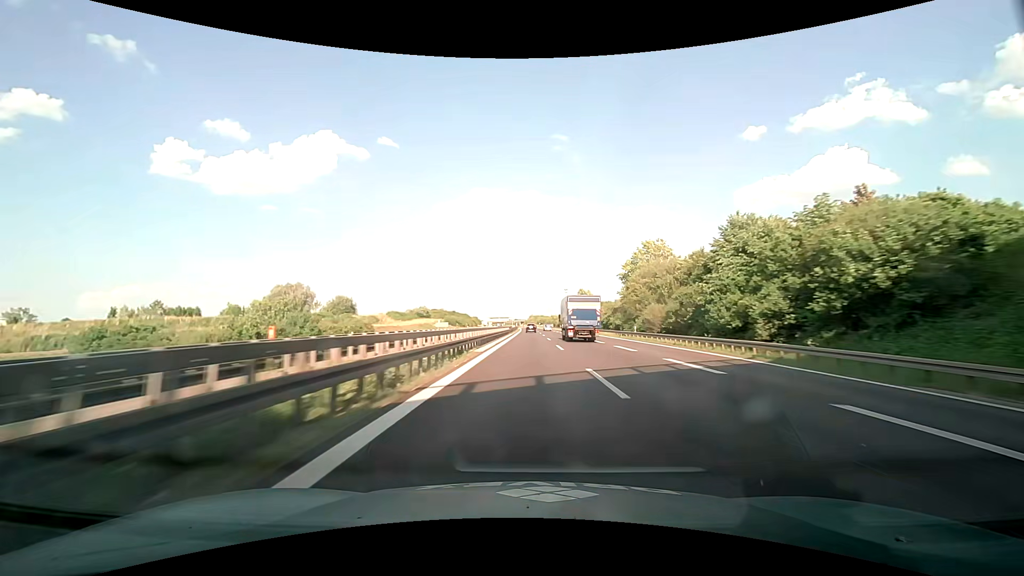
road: motorway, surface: asphalt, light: Day
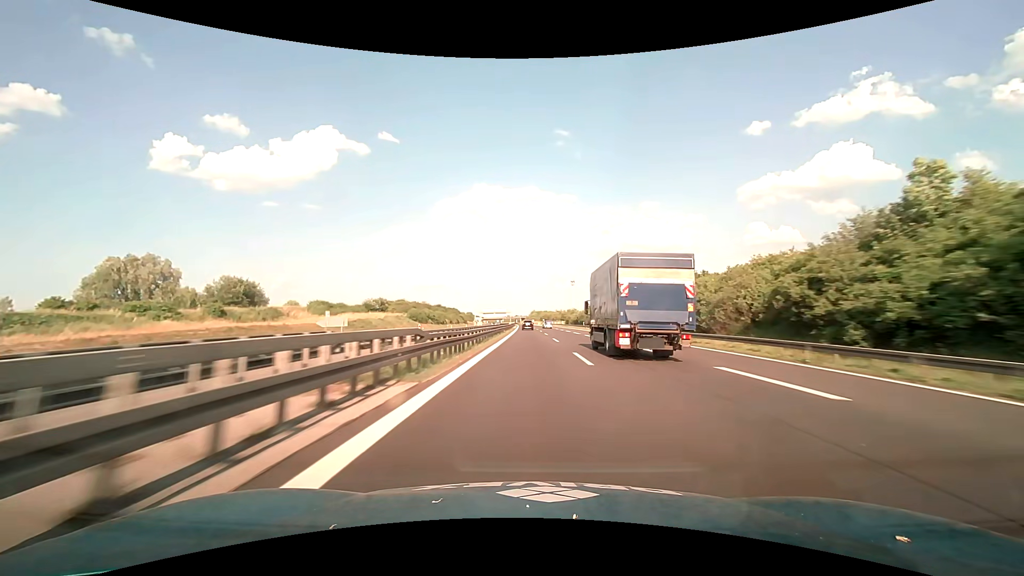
(-0.1, +66.2) m; 0°
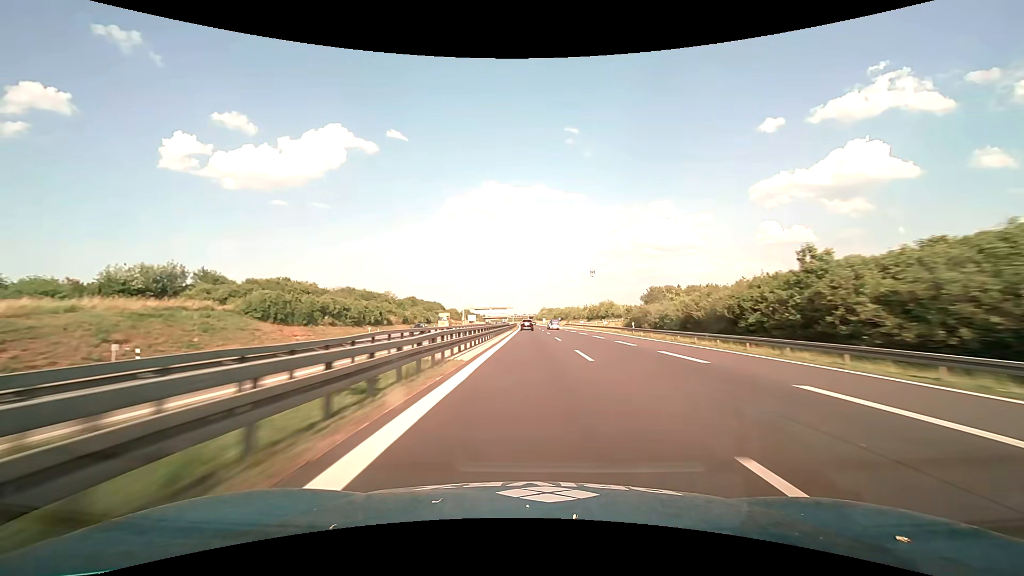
(-0.7, +88.6) m; -1°
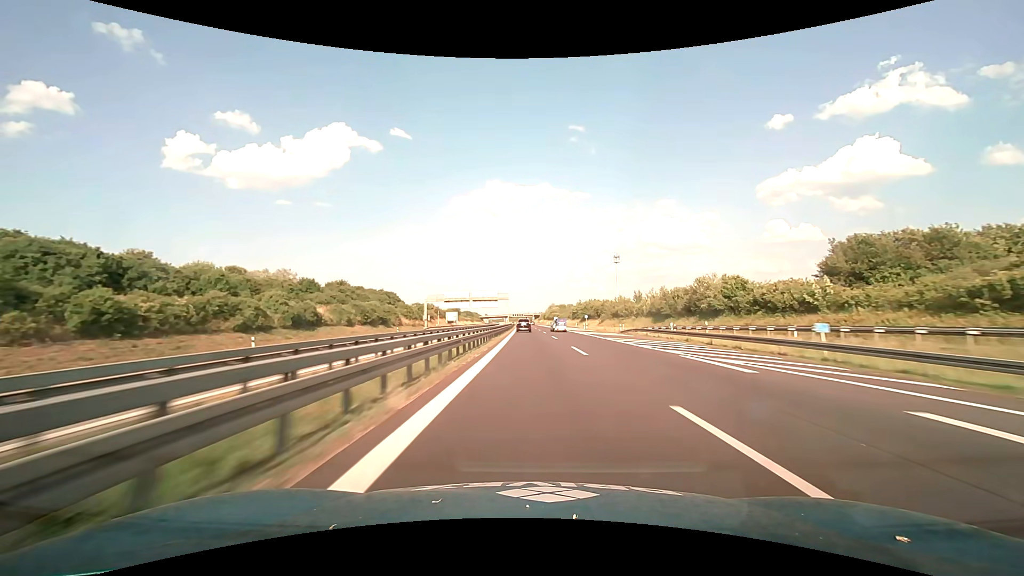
(-0.3, +87.1) m; 0°
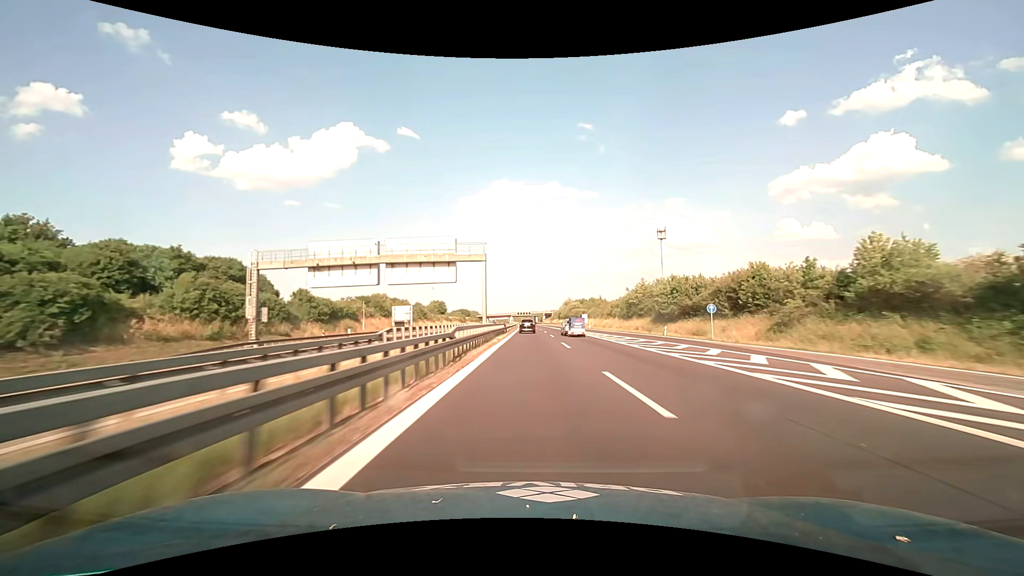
(-0.7, +84.7) m; -1°
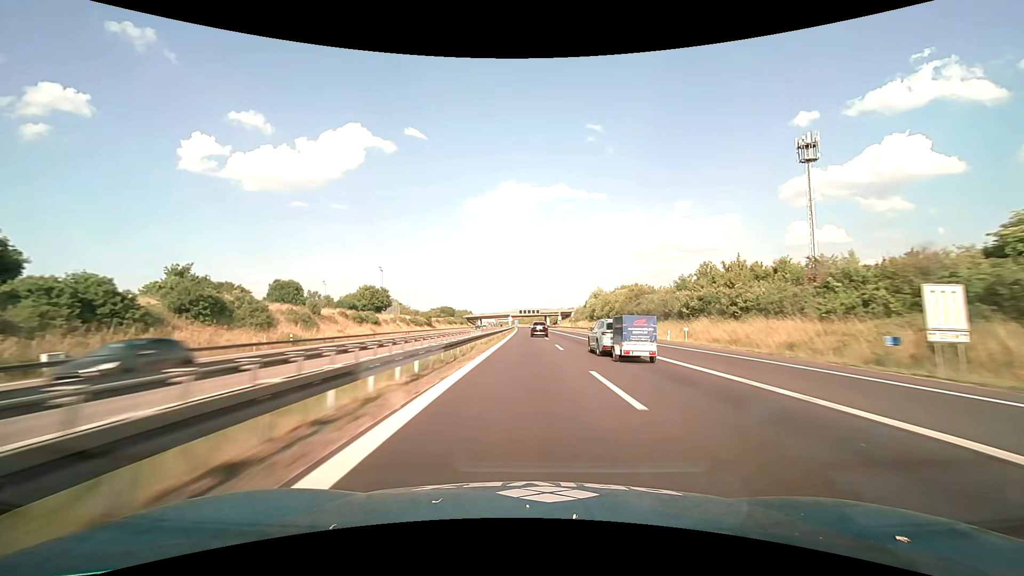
(-0.6, +108.0) m; -1°
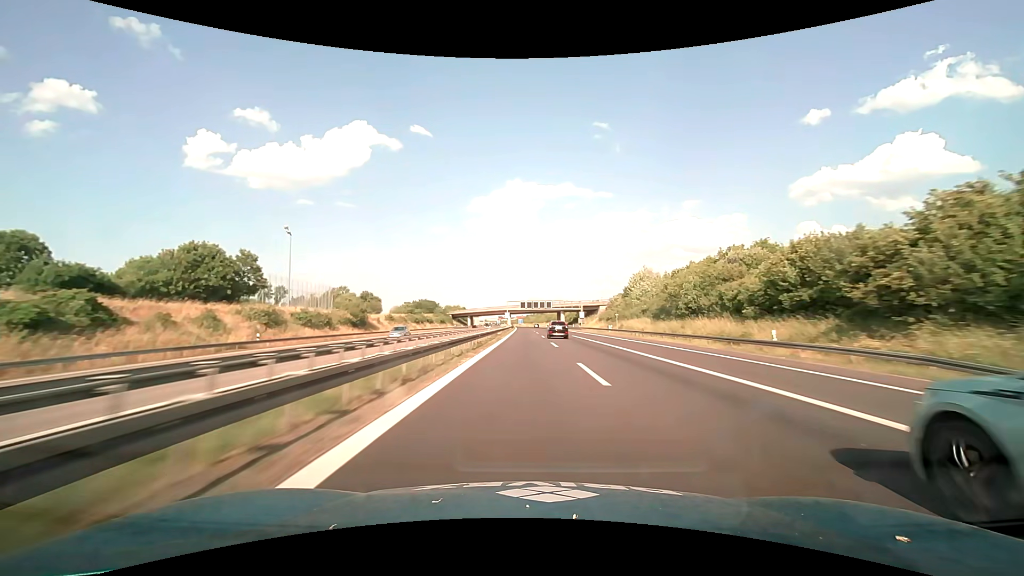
(-0.5, +69.9) m; -1°
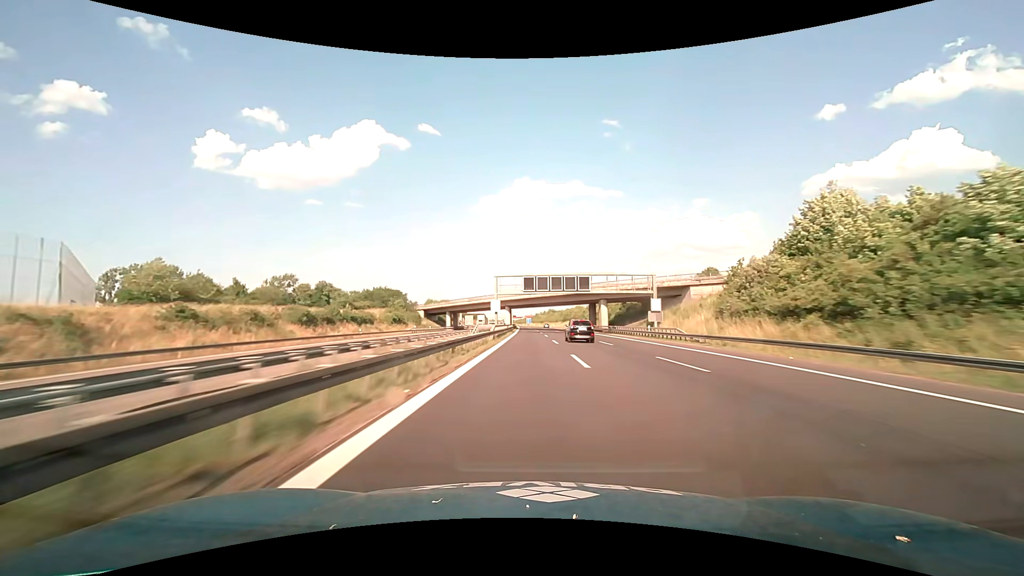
(-0.6, +73.4) m; -1°
(0, +10) (0, +20) (0, +30) (0, +40) (0, +50) (0, +60) (-1, +70) (-1, +80) (-1, +90) (-1, +100) m
